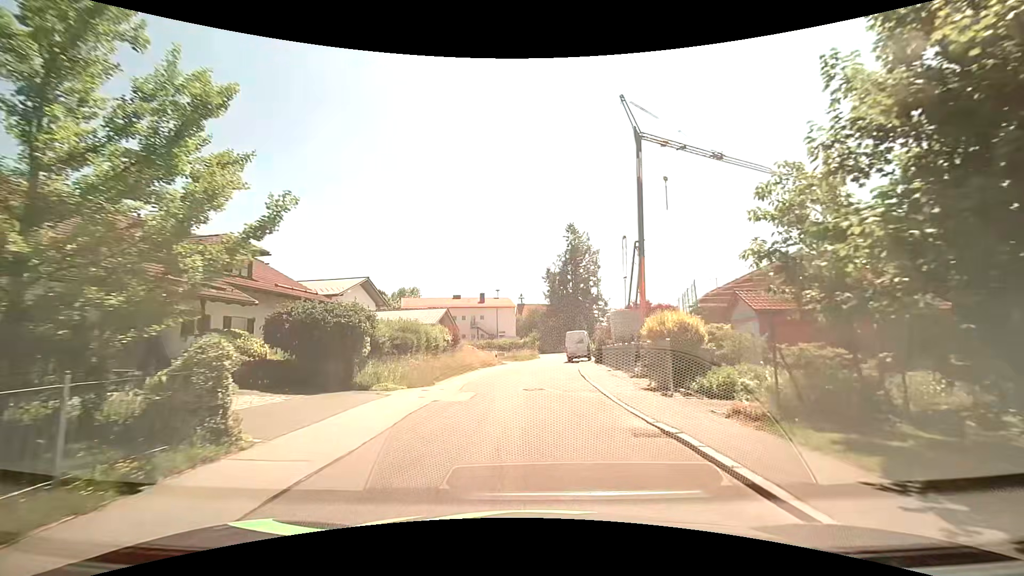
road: residential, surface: asphalt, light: Day
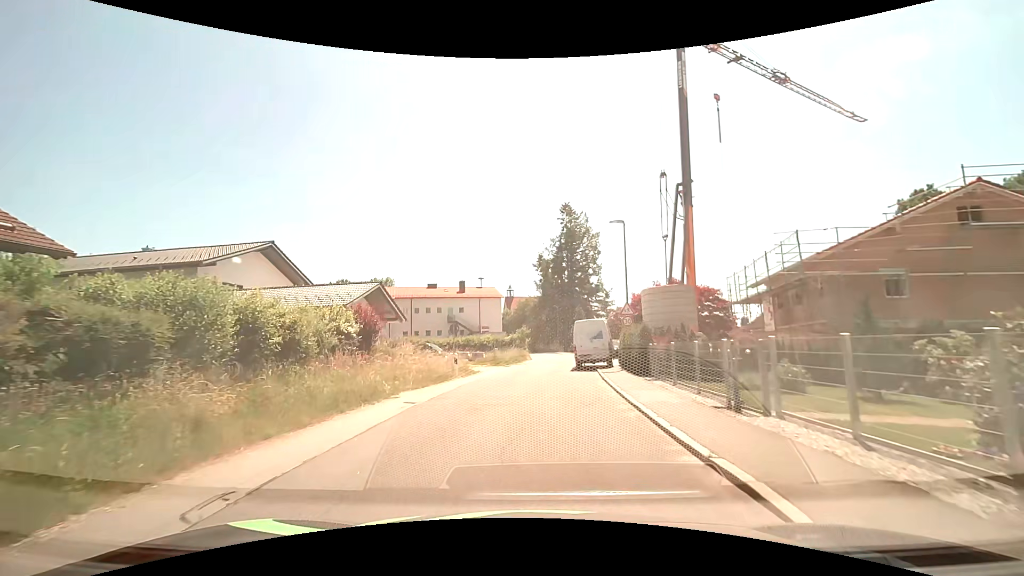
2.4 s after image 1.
(0.0, +16.1) m; -1°
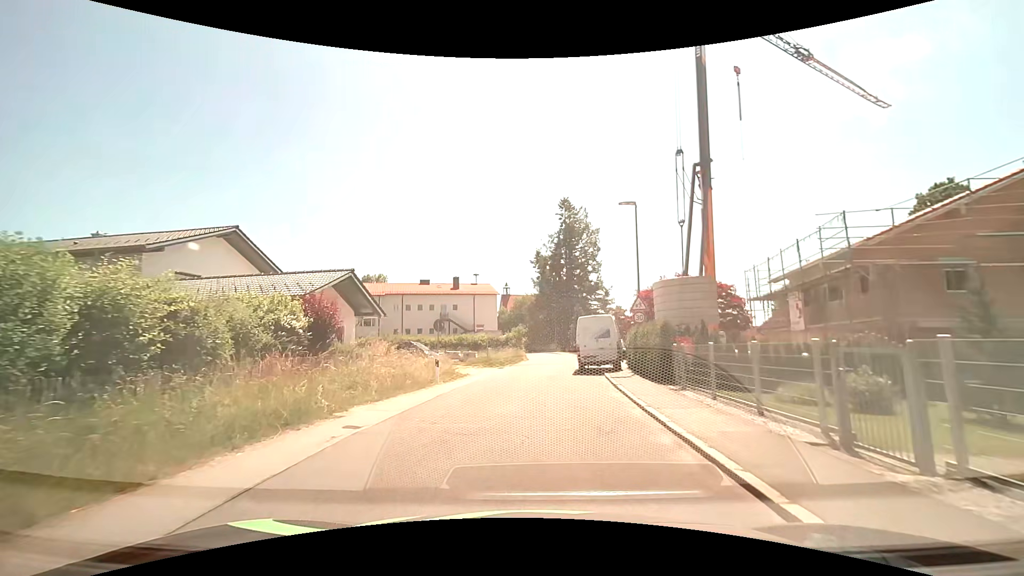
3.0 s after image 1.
(+0.1, +3.6) m; +2°
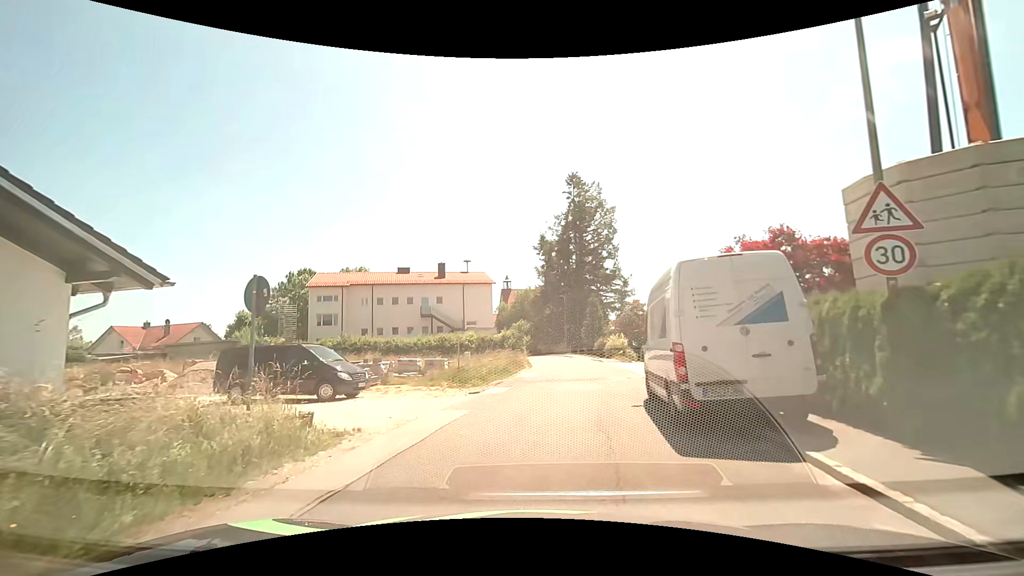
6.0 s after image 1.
(0.0, +15.6) m; -1°
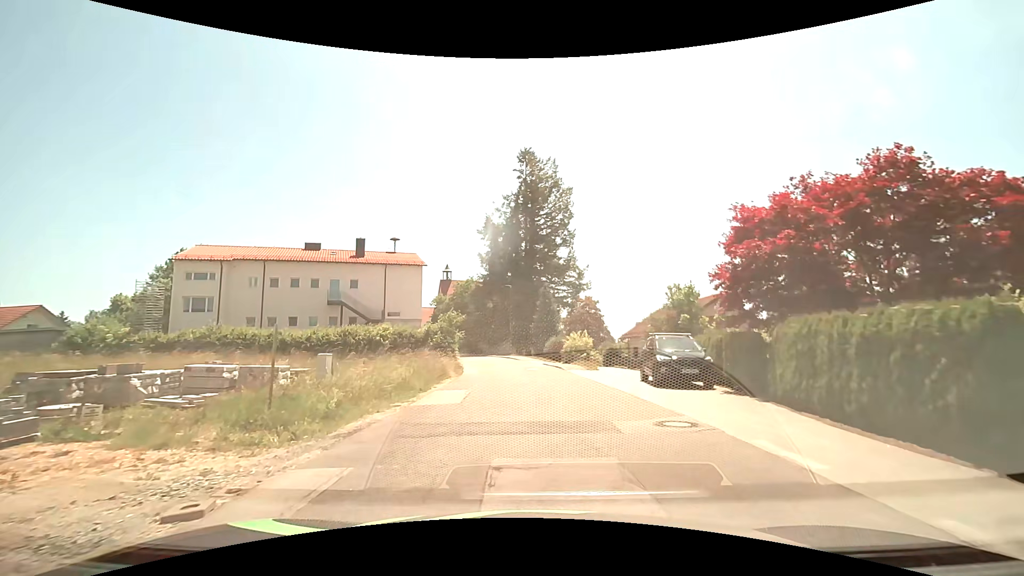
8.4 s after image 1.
(+0.5, +11.6) m; +7°
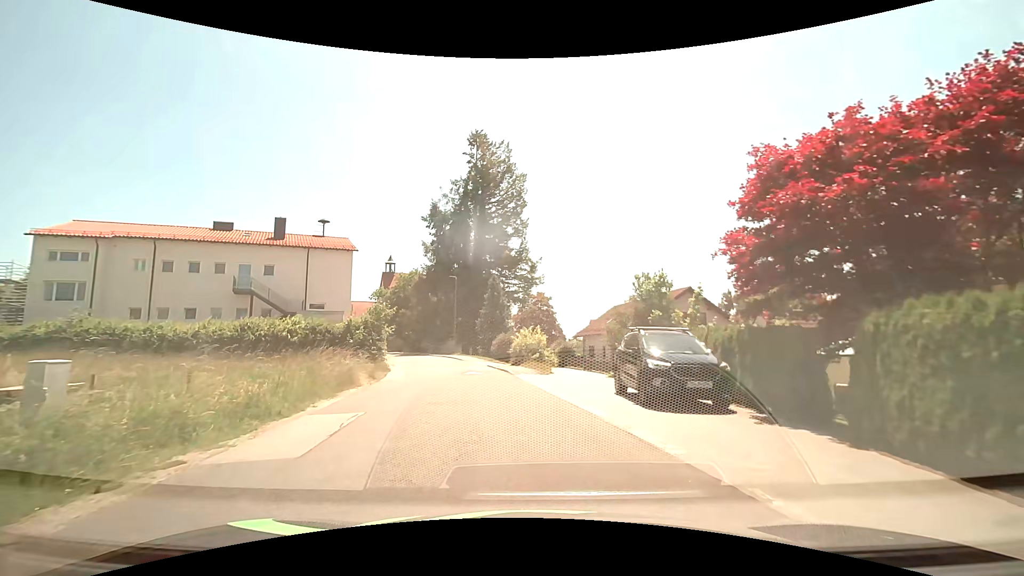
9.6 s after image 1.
(+0.3, +5.7) m; +6°
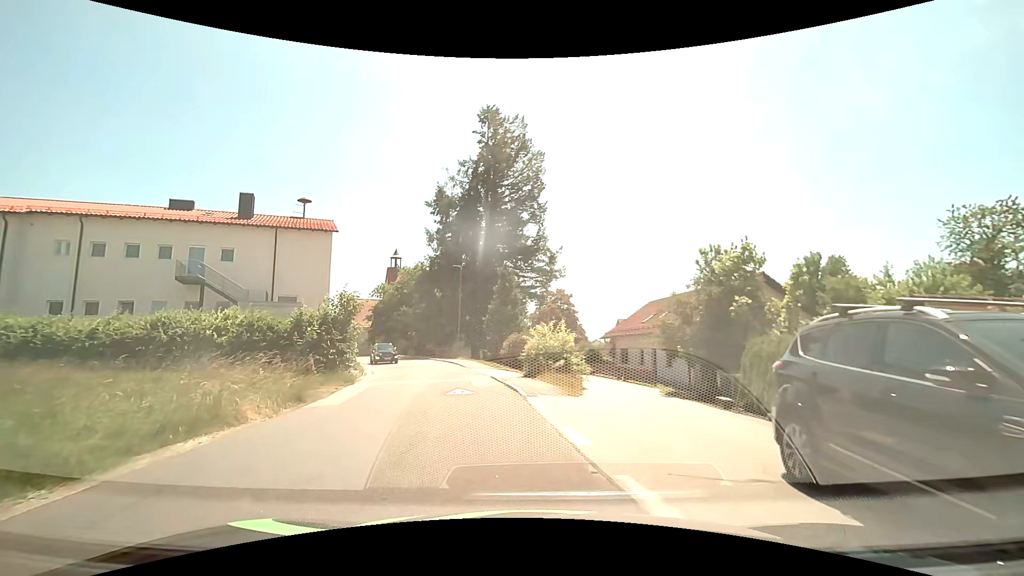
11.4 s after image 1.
(-0.1, +8.5) m; -2°
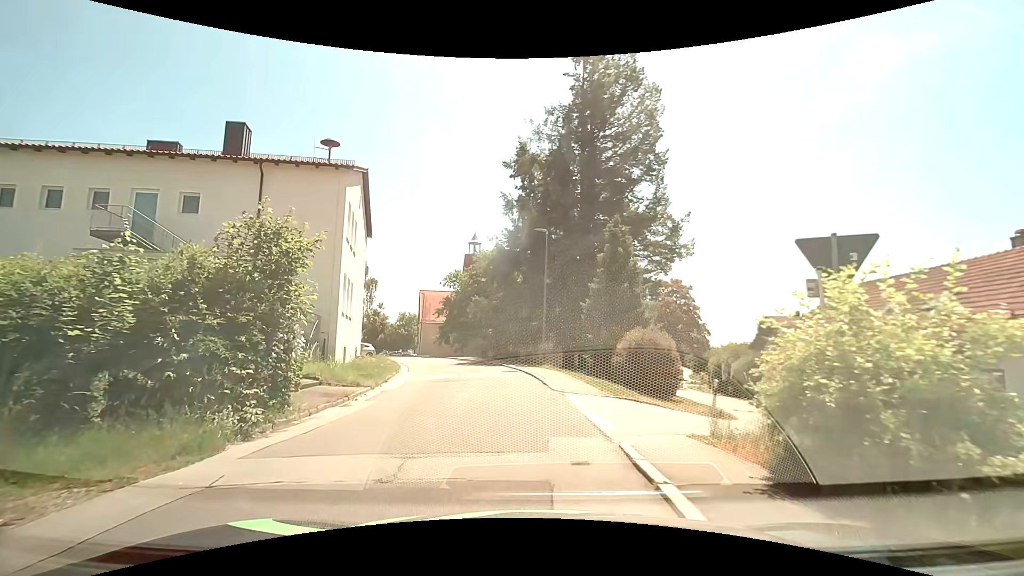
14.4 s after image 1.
(-1.3, +14.3) m; -11°
(0, +10) (-1, +20) (-3, +30) (-5, +40) (-9, +49) (-13, +58) (-19, +66) (-25, +74) (-31, +82) (-38, +89) m
